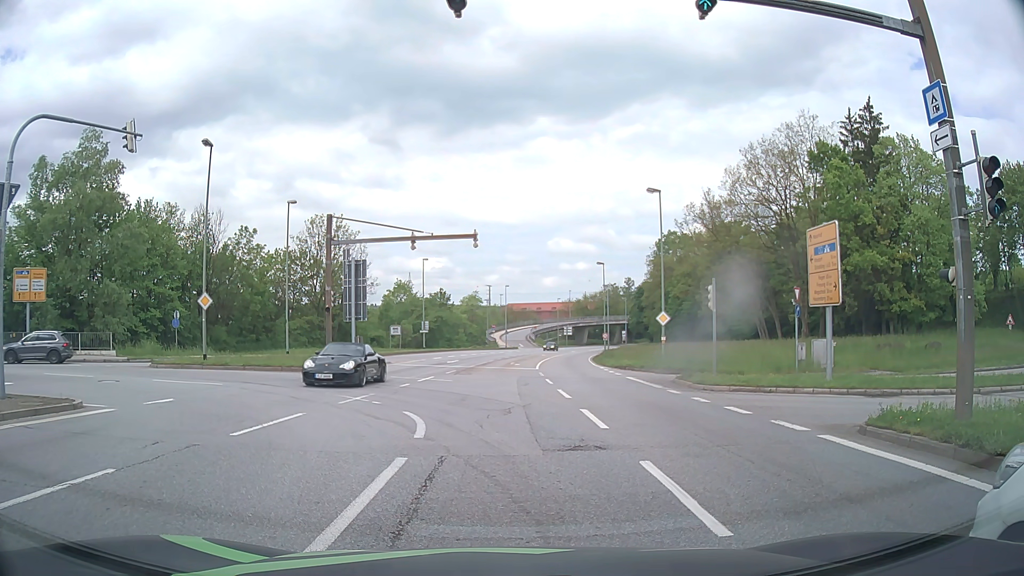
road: primary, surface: asphalt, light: Day
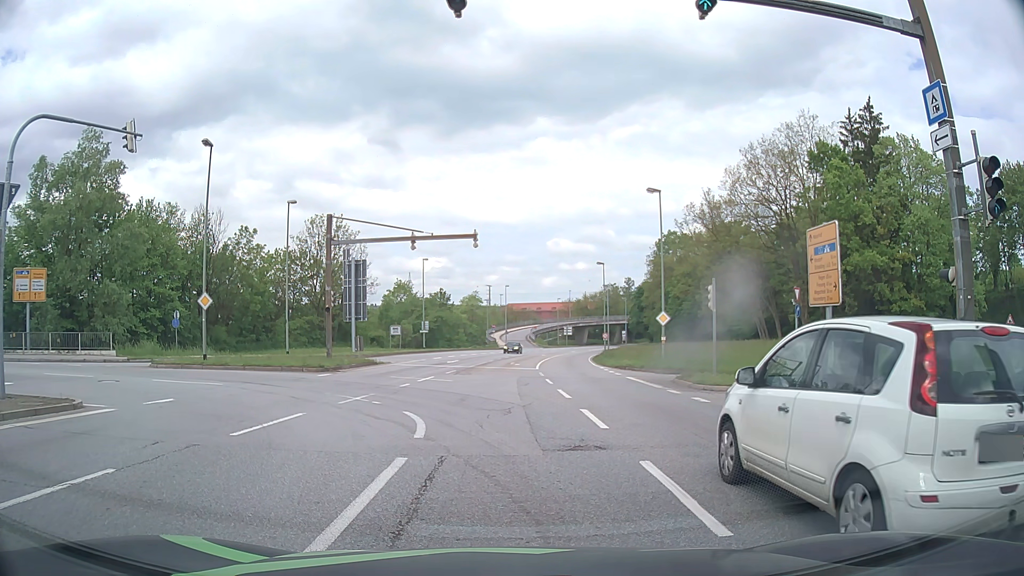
(0.0, 0.0) m; 0°
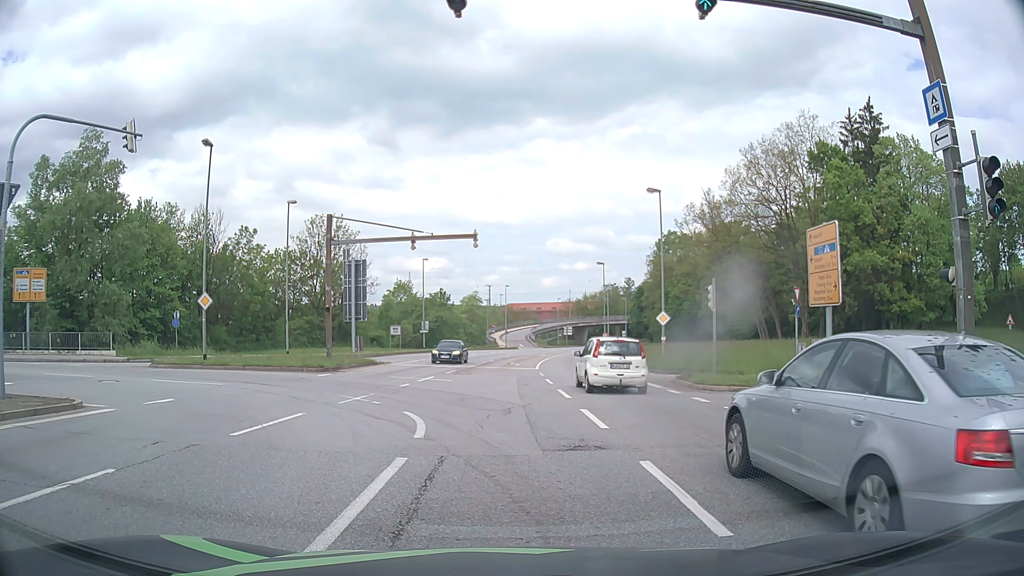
(0.0, 0.0) m; 0°
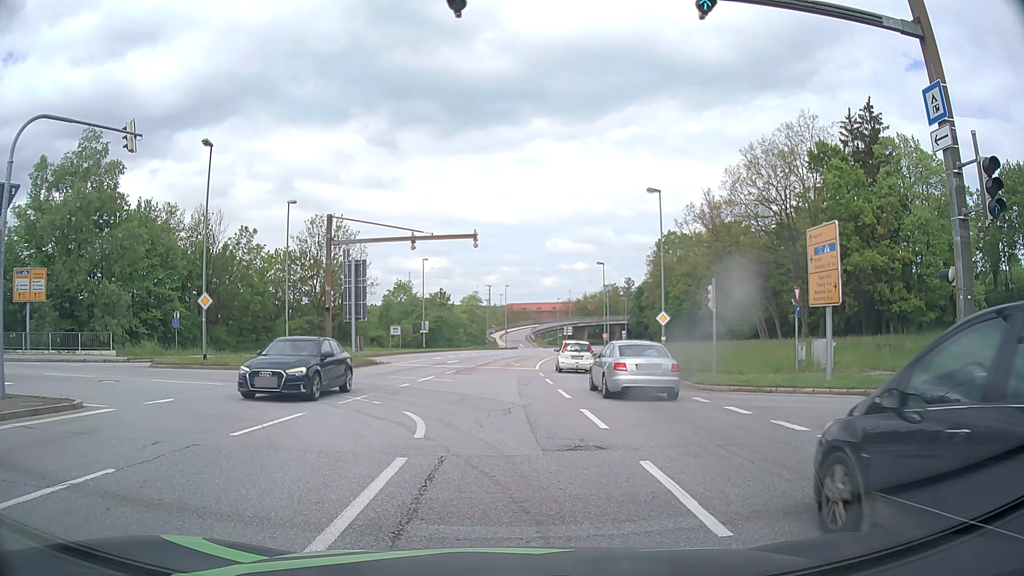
(0.0, 0.0) m; 0°
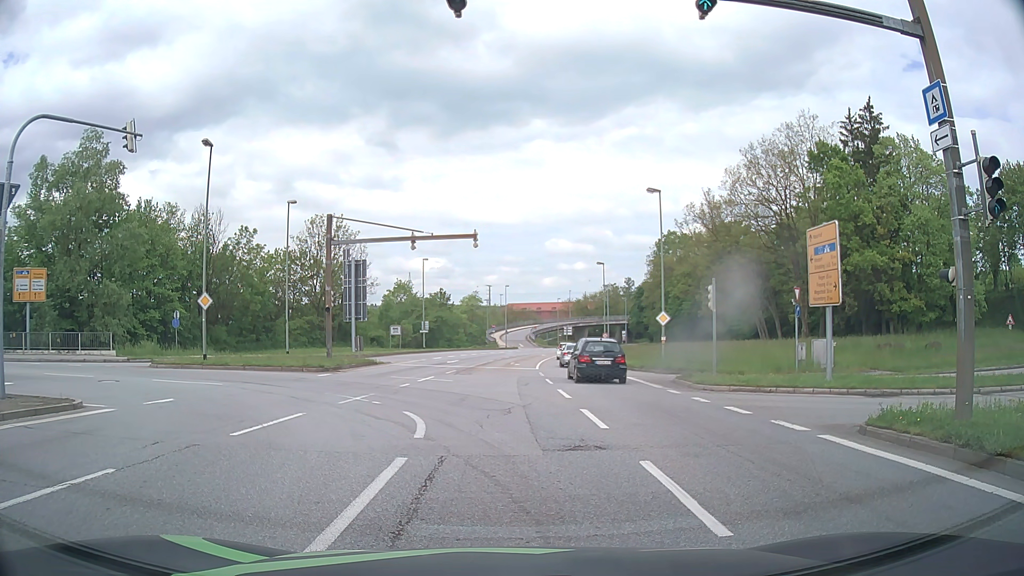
(0.0, 0.0) m; 0°
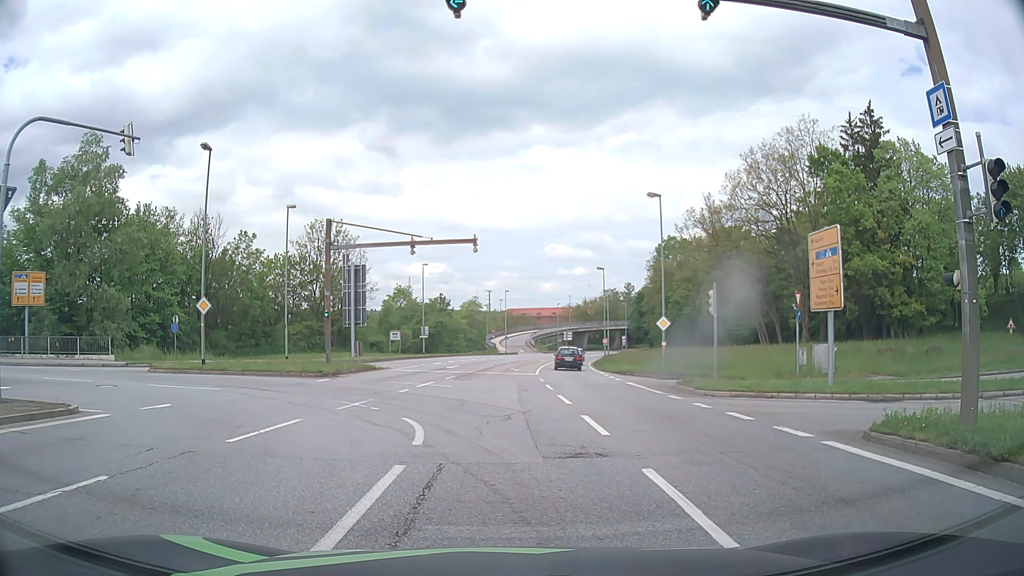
(0.0, +0.1) m; 0°
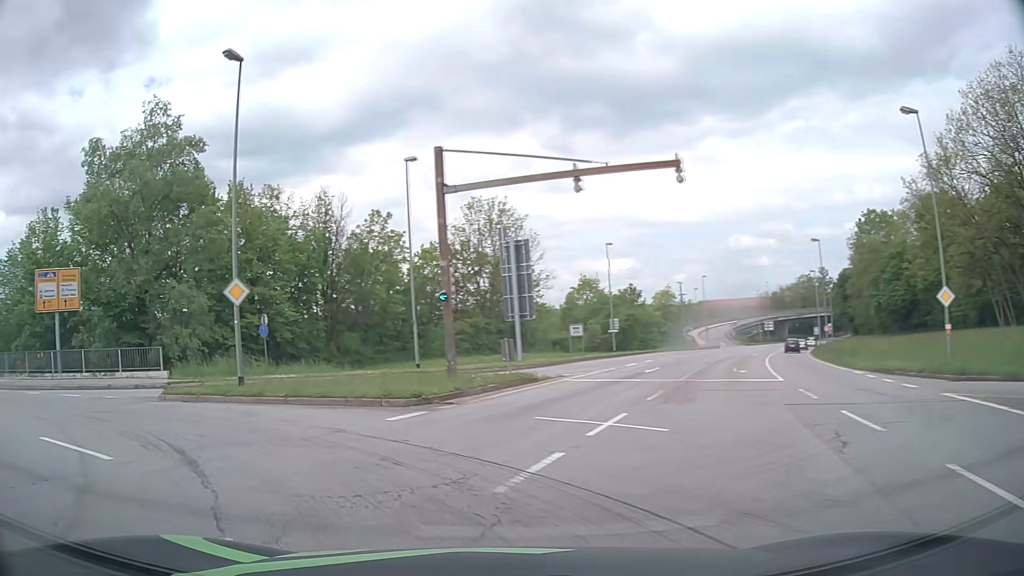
(-1.0, +13.3) m; -17°
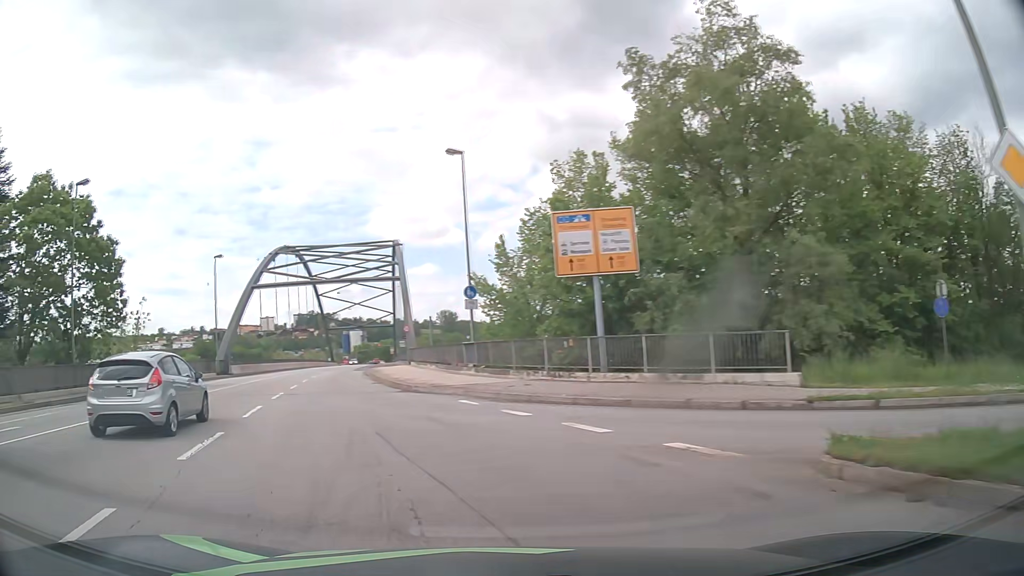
(-6.0, +11.8) m; -52°
(-2, +10) (-5, +19) (-7, +29) (-10, +39) (-12, +48) (-14, +58) (-16, +68) (-17, +78) (-19, +88) (-21, +98) m
